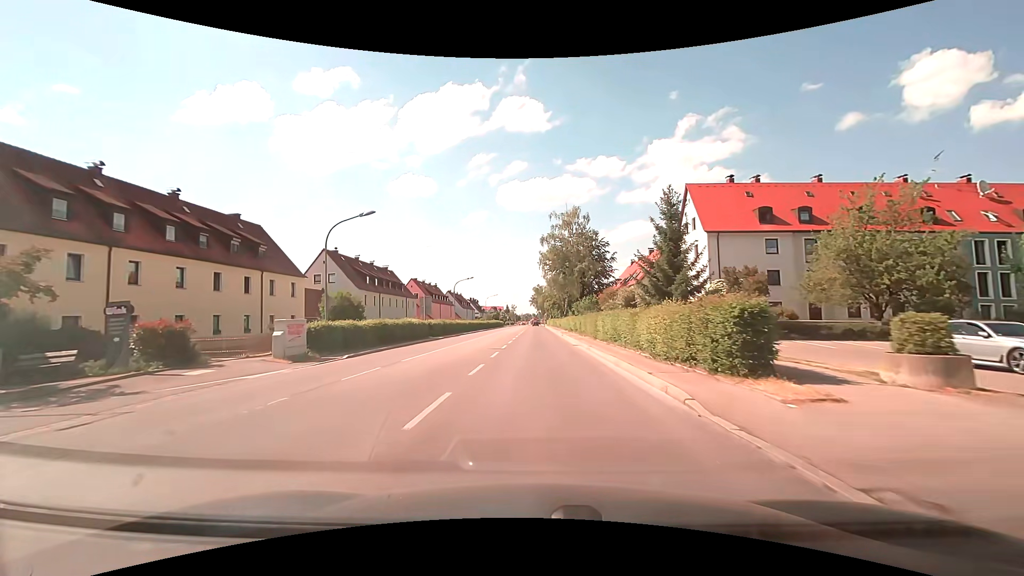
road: secondary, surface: asphalt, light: Day
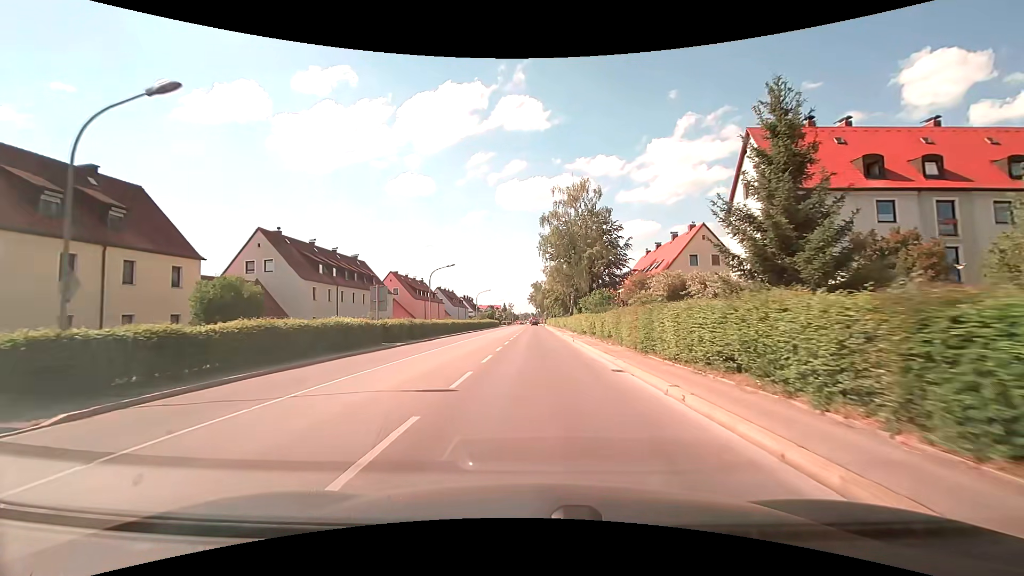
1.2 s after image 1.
(0.0, +14.4) m; 0°
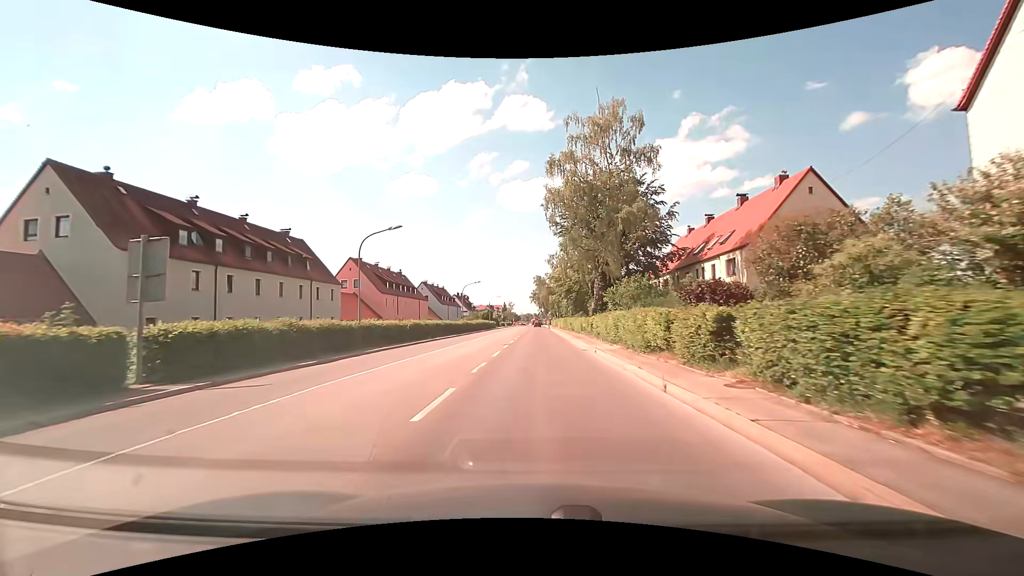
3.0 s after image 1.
(-0.1, +21.3) m; -1°
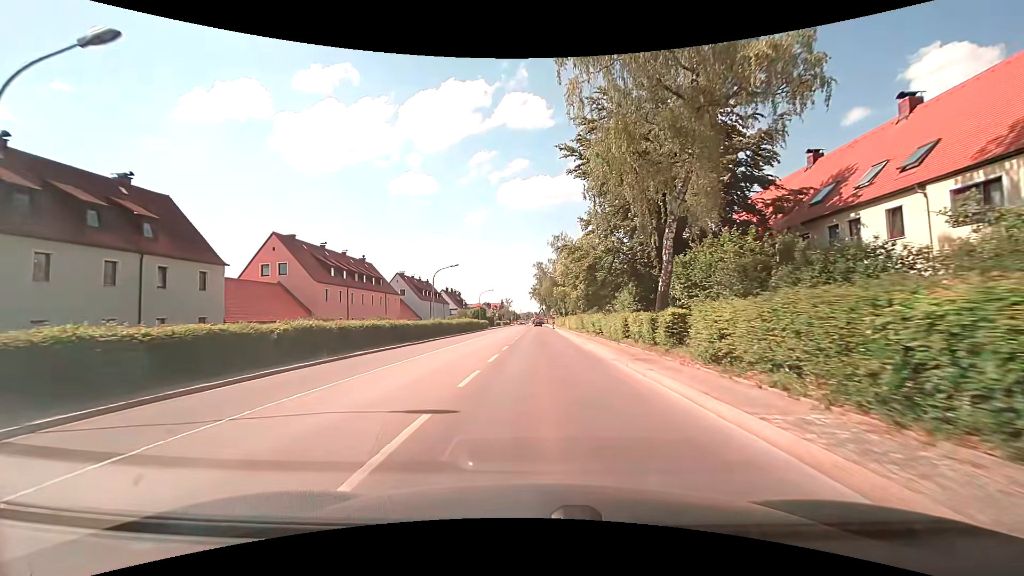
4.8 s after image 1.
(0.0, +20.7) m; 0°
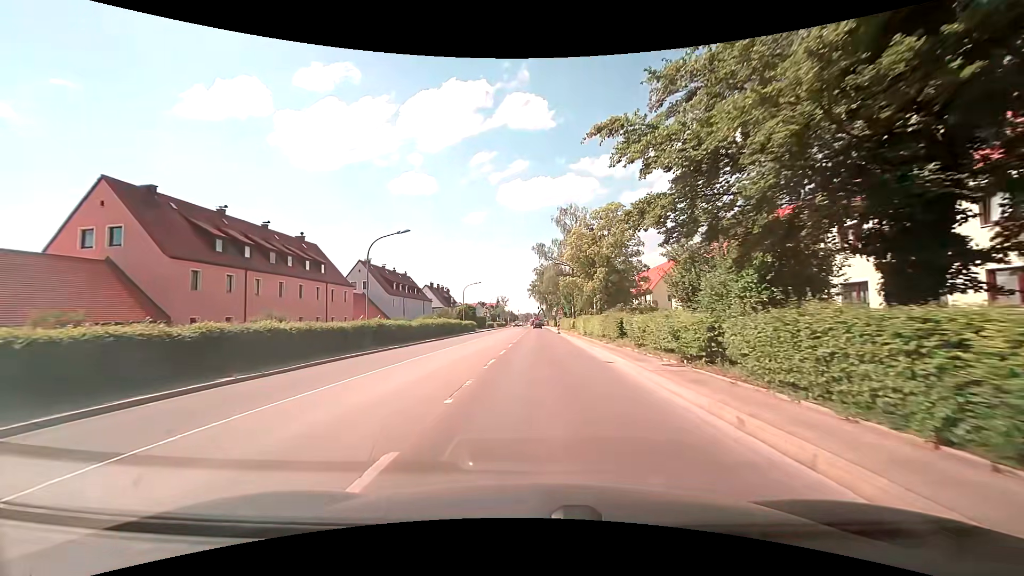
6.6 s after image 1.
(-0.1, +19.8) m; 0°
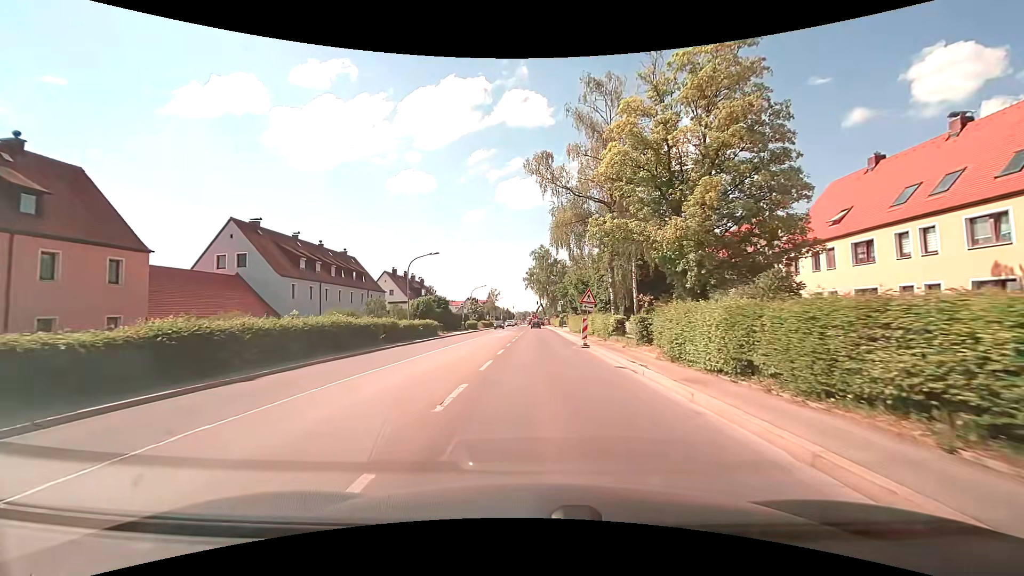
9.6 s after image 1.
(+0.1, +30.7) m; 0°
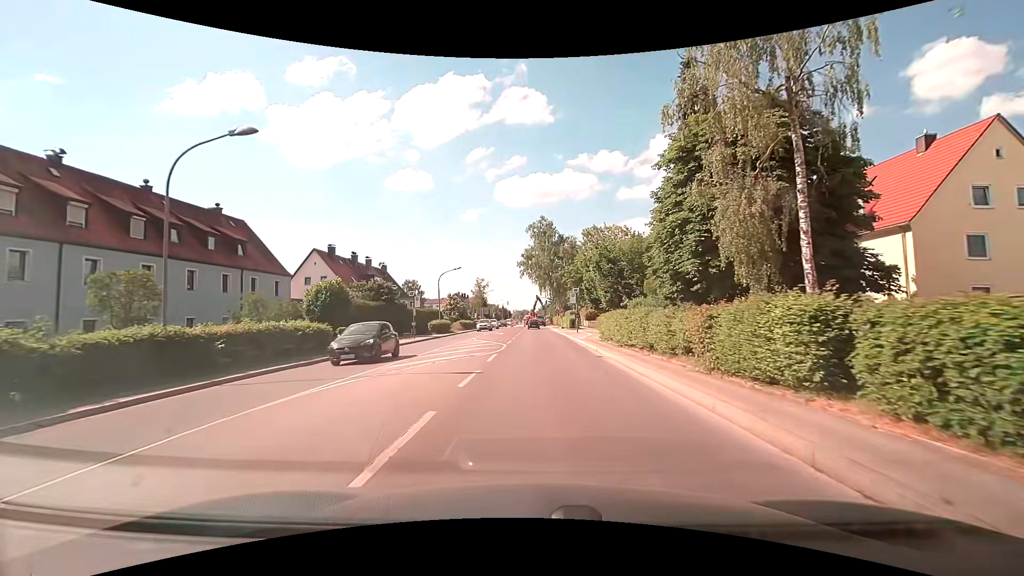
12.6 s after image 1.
(0.0, +27.2) m; +1°
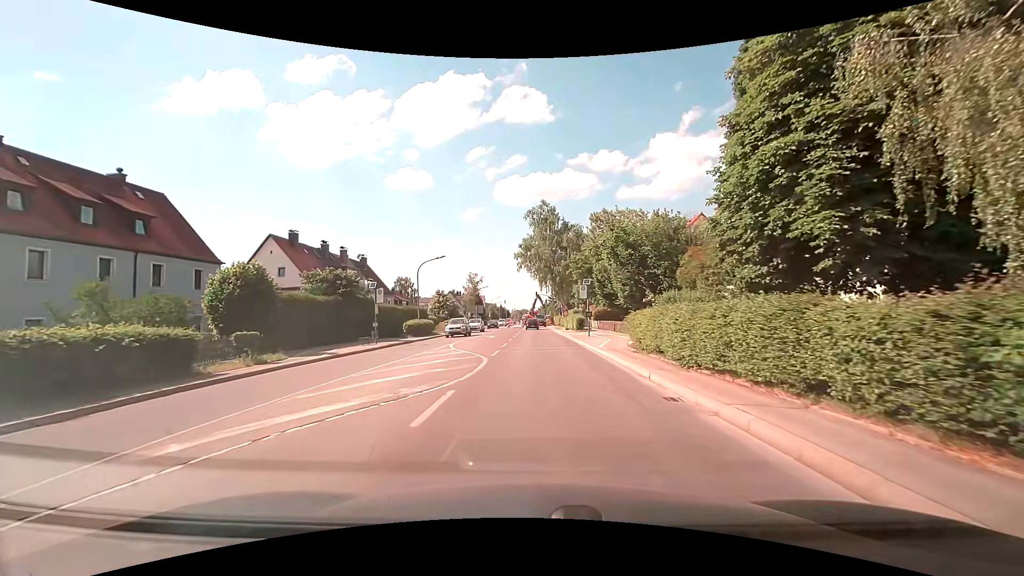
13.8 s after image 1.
(-0.1, +9.7) m; -1°
(0, +10) (0, +20) (0, +30) (0, +40) (0, +50) (0, +60) (-1, +70) (-4, +79) (-7, +89) (-7, +99) m
